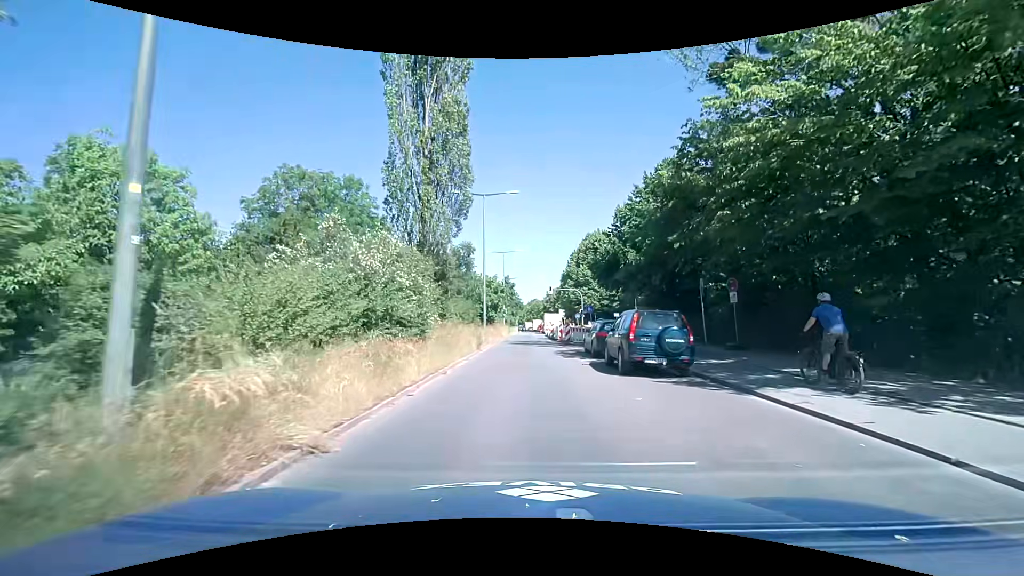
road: secondary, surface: asphalt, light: Day
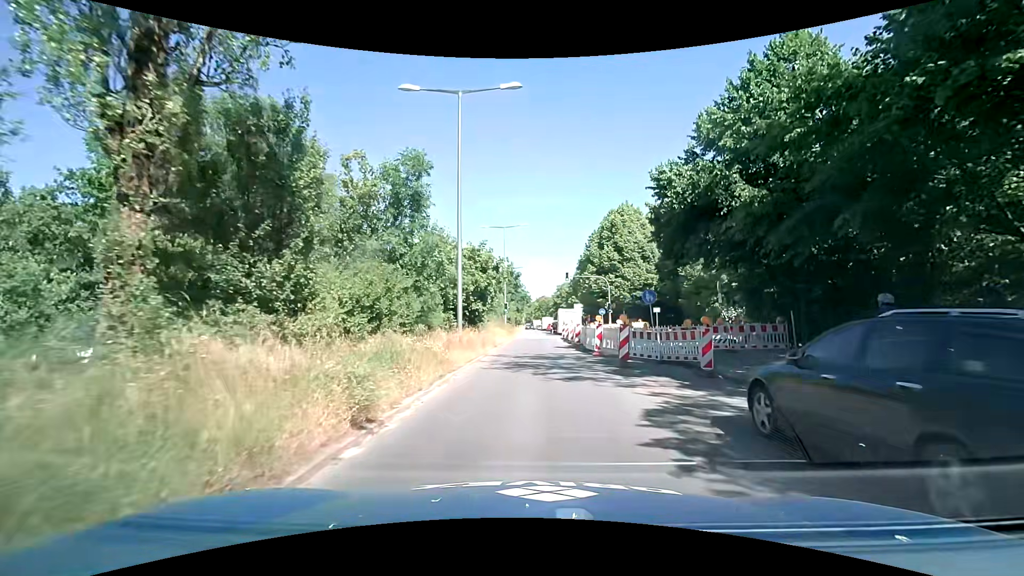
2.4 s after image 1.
(-0.3, +16.0) m; -2°
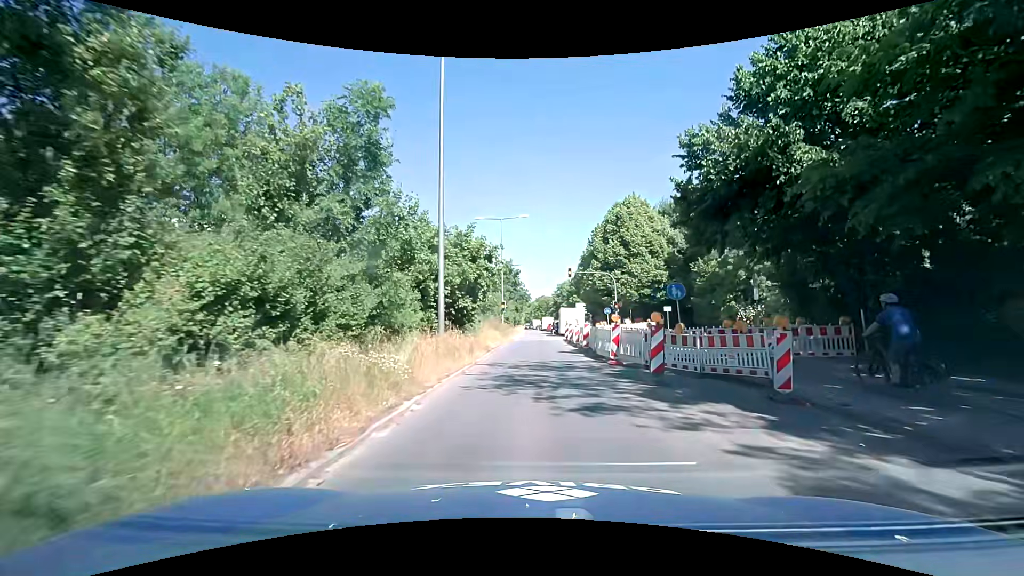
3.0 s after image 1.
(0.0, +3.9) m; 0°
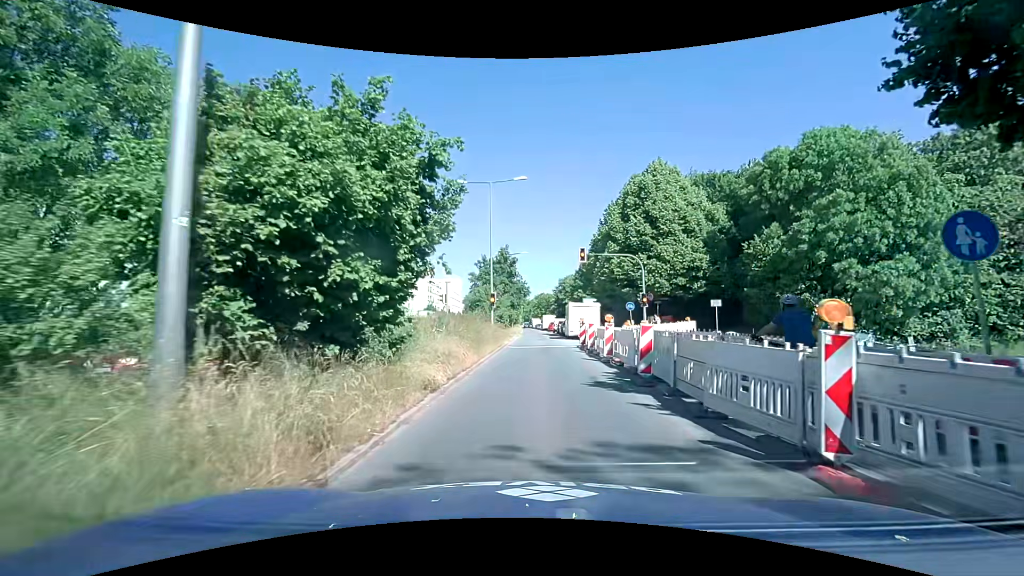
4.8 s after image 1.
(+0.1, +11.4) m; 0°
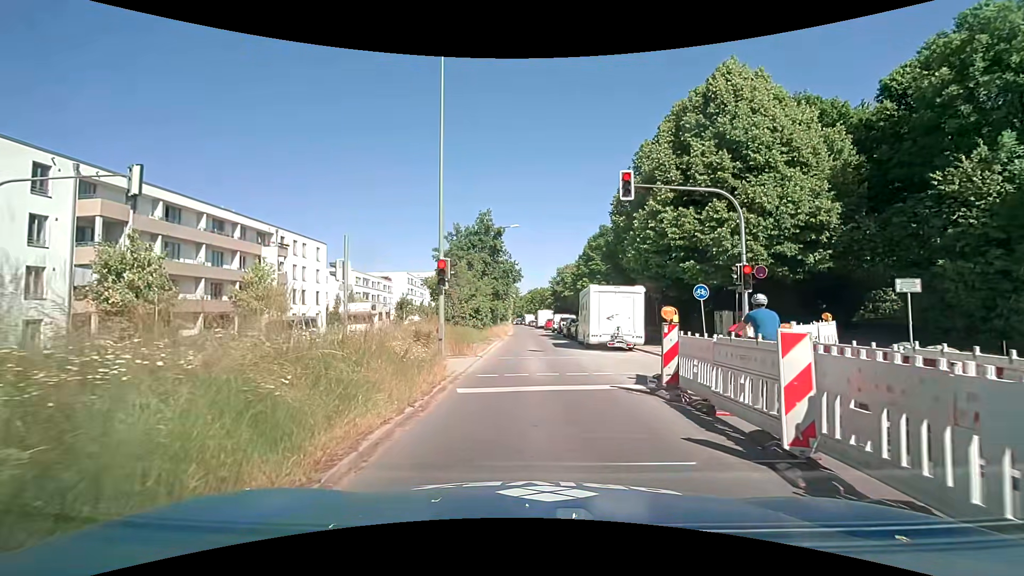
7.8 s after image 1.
(+0.2, +16.3) m; +1°
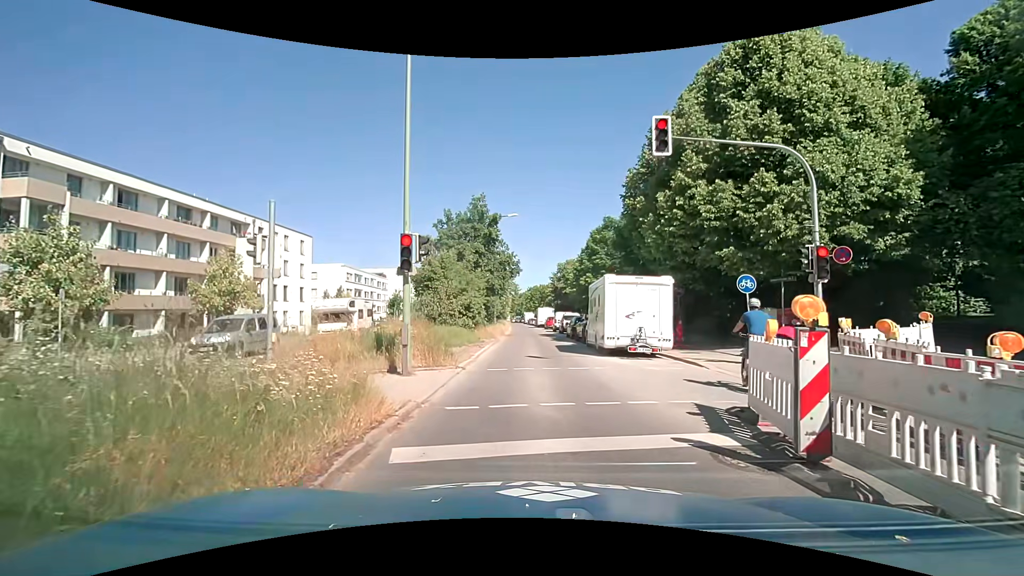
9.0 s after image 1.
(0.0, +4.1) m; +1°
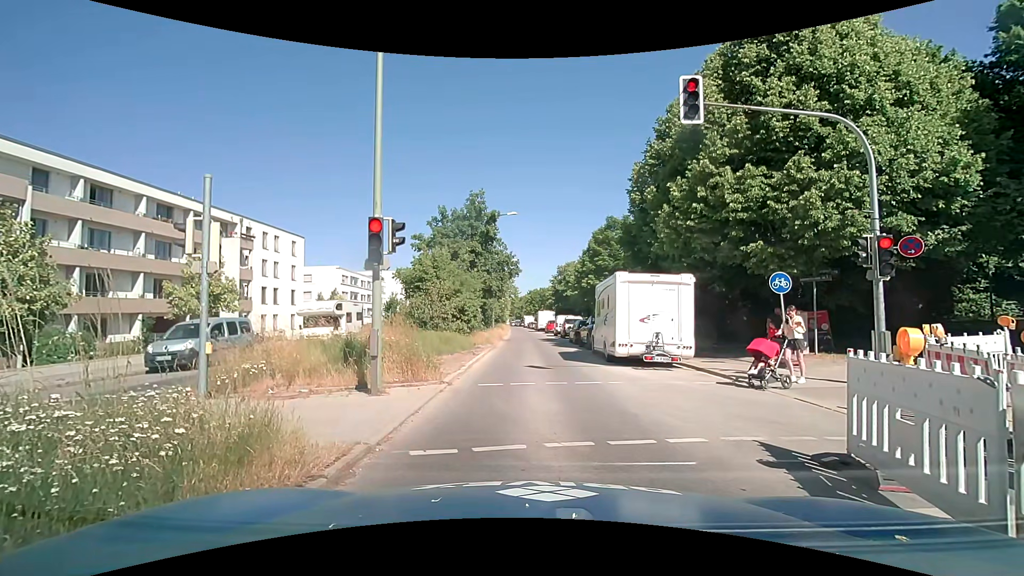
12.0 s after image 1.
(0.0, +2.0) m; +1°
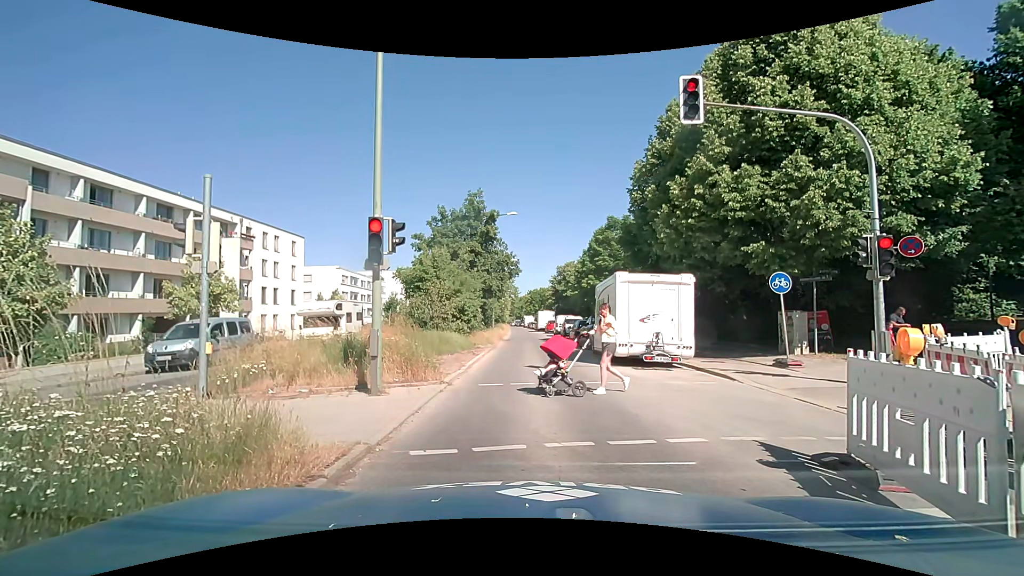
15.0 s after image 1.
(0.0, 0.0) m; 0°
(0, +10) (-1, +20) (-1, +30) (-1, +40) (-2, +50) (-2, +60) (-3, +70) (-3, +80) (-4, +90) (-5, +100) m
